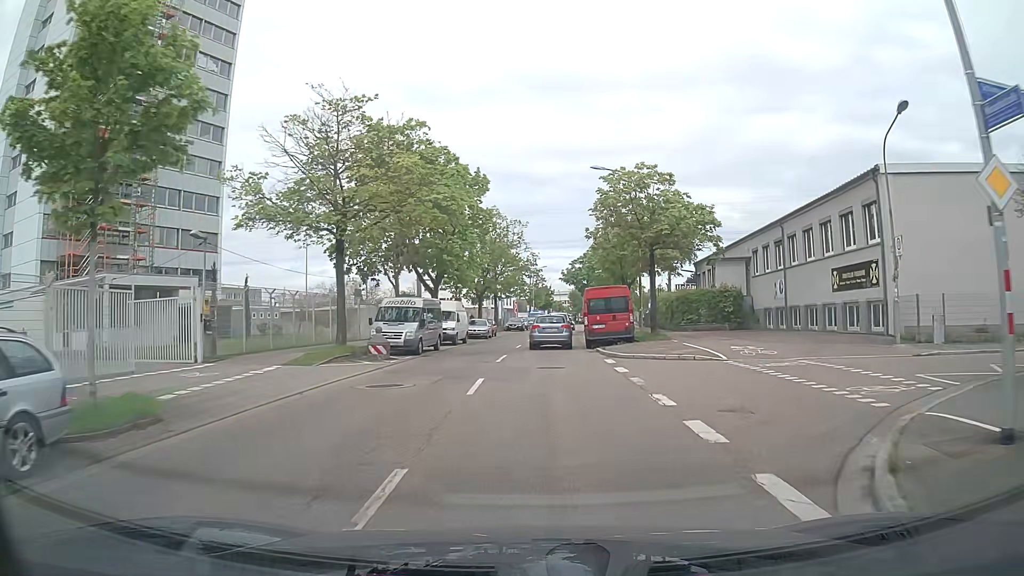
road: secondary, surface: asphalt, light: Day
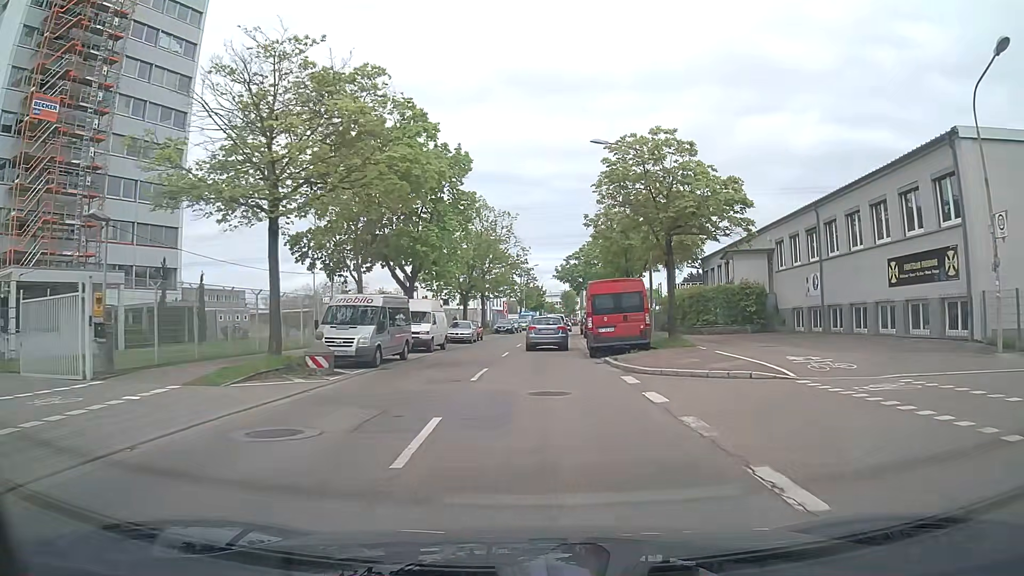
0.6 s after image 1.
(+0.1, +5.8) m; +1°
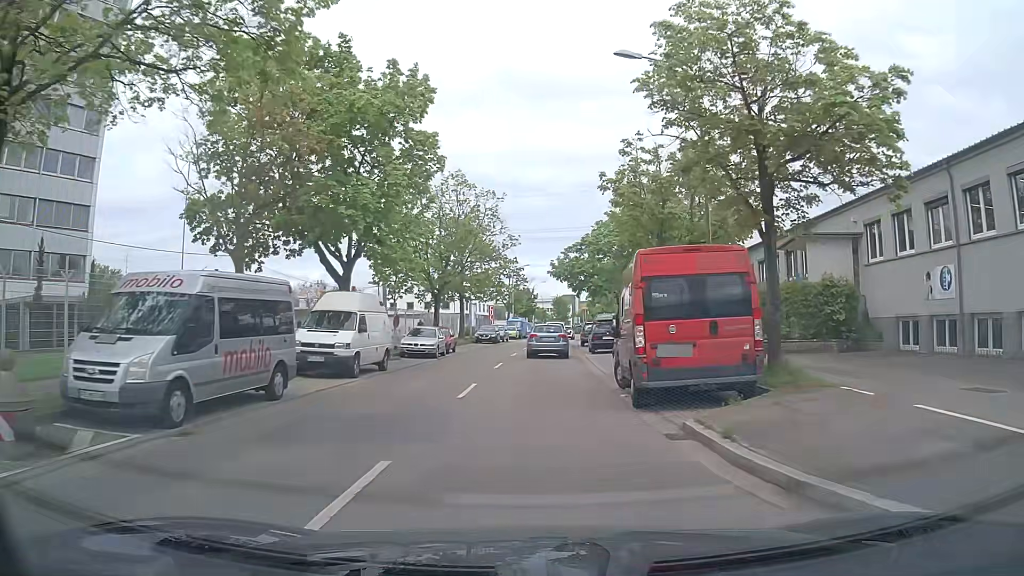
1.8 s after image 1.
(+0.1, +11.6) m; +1°
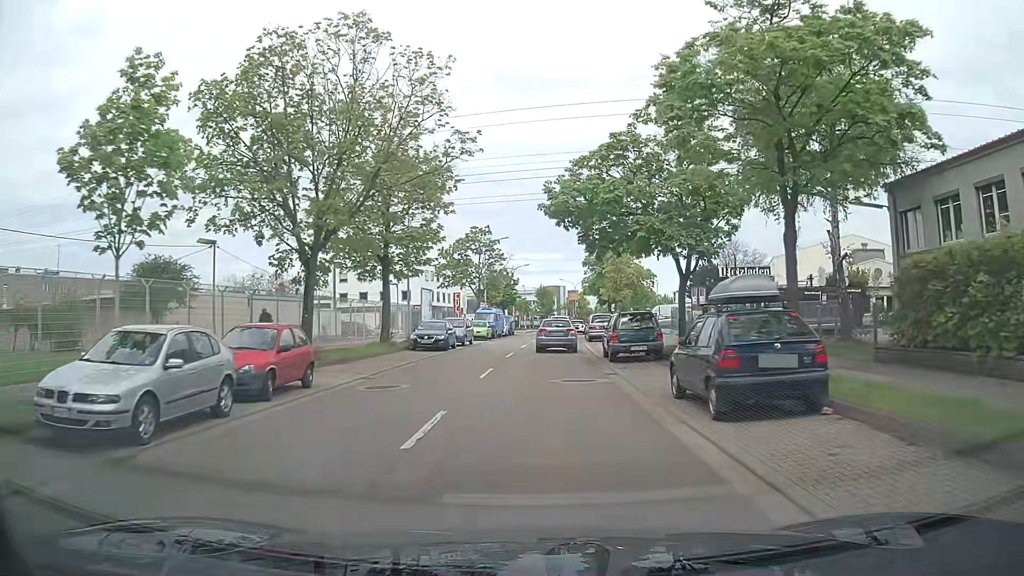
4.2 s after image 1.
(+0.3, +23.3) m; +2°
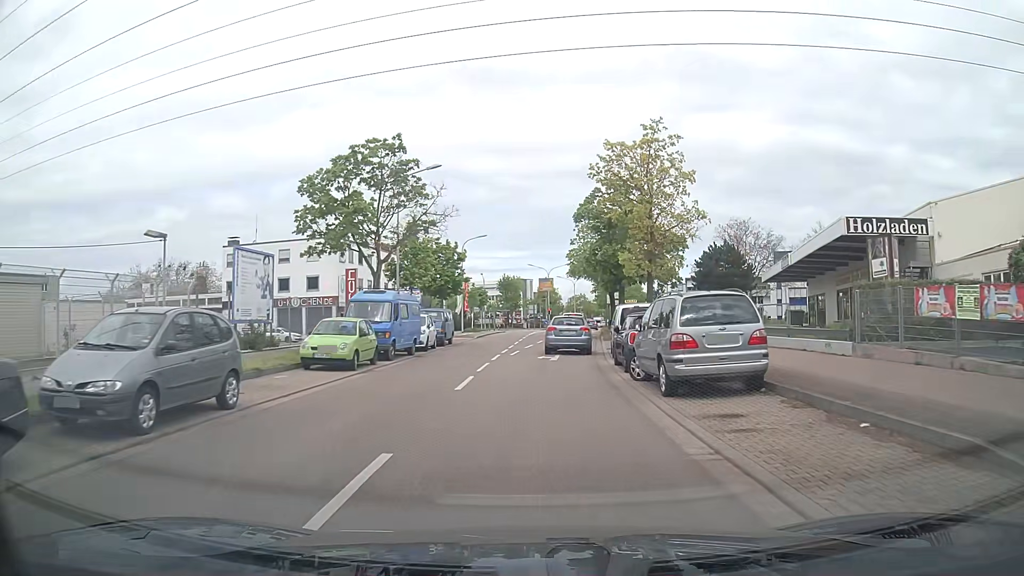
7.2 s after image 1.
(+0.5, +30.4) m; +3°
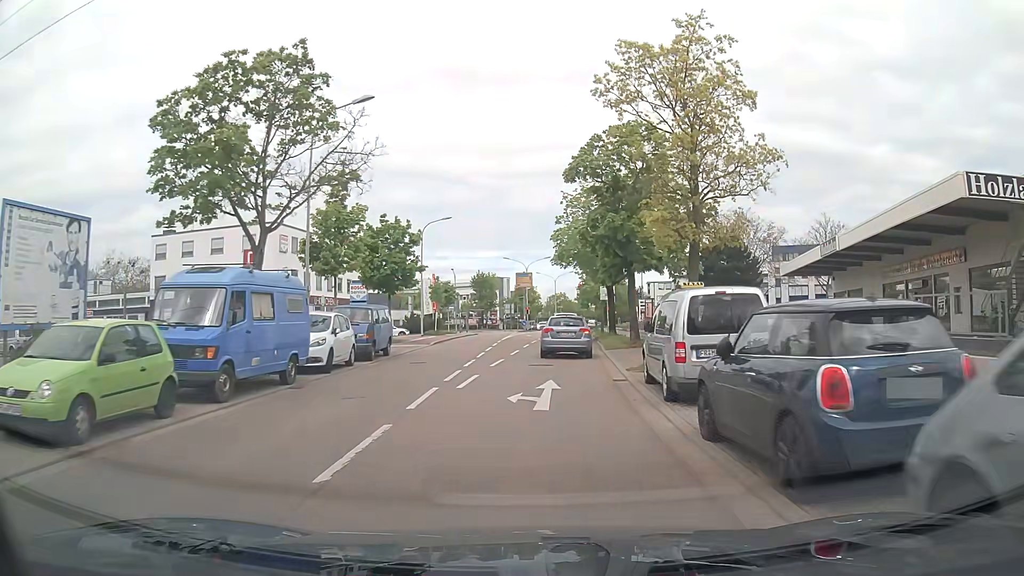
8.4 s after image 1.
(+0.1, +11.6) m; +1°
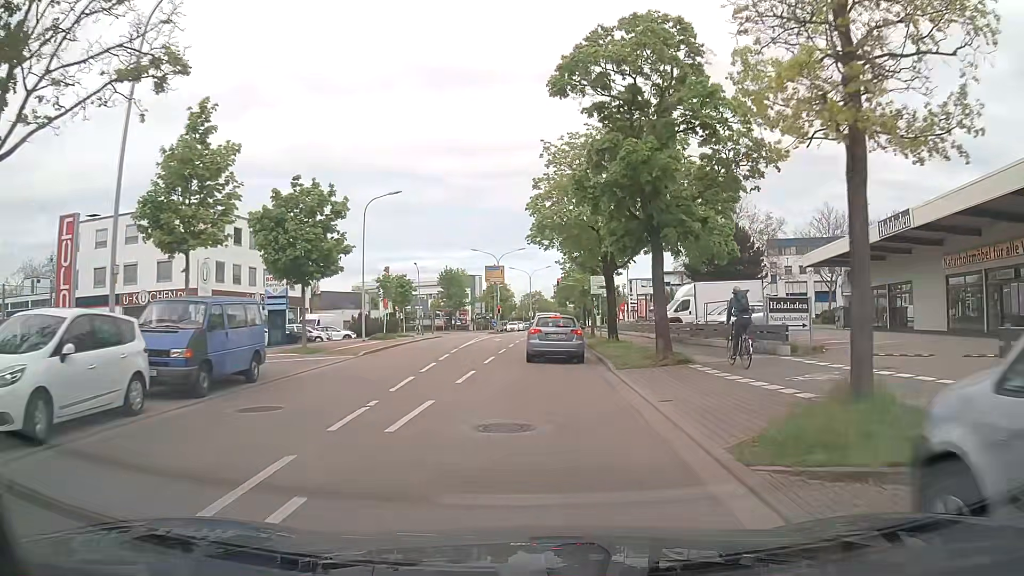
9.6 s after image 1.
(+0.2, +10.9) m; +3°
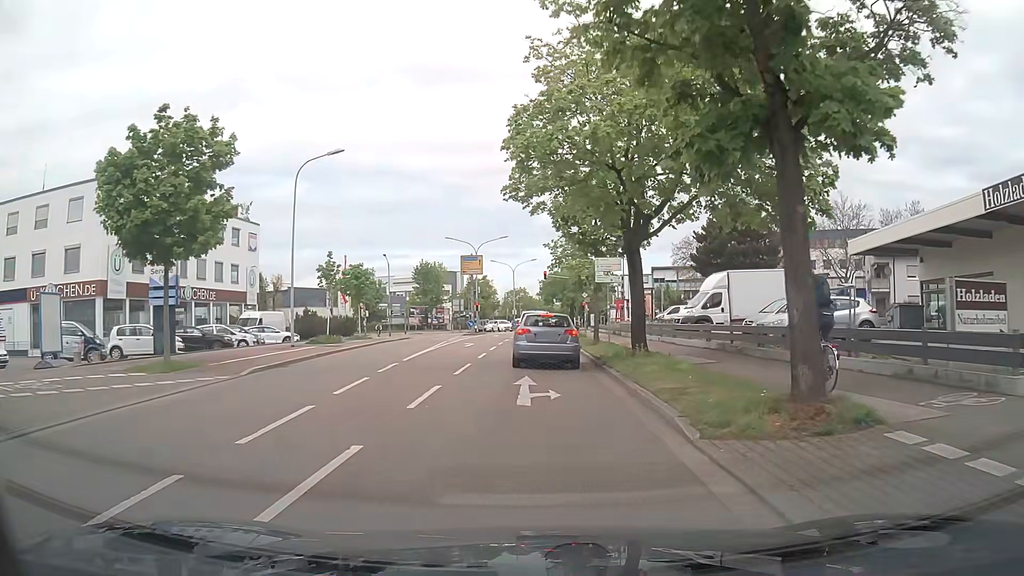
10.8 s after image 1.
(+0.1, +10.1) m; +1°
(0, +10) (0, +20) (0, +30) (0, +40) (0, +50) (0, +60) (+1, +70) (+1, +80) (+1, +90) (+1, +100) m
